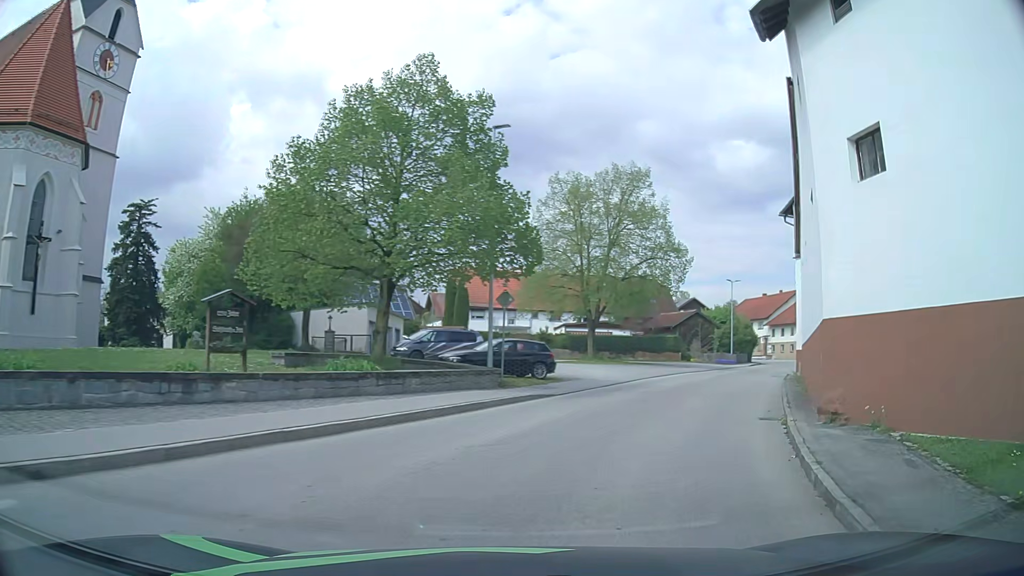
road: tertiary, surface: asphalt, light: Day
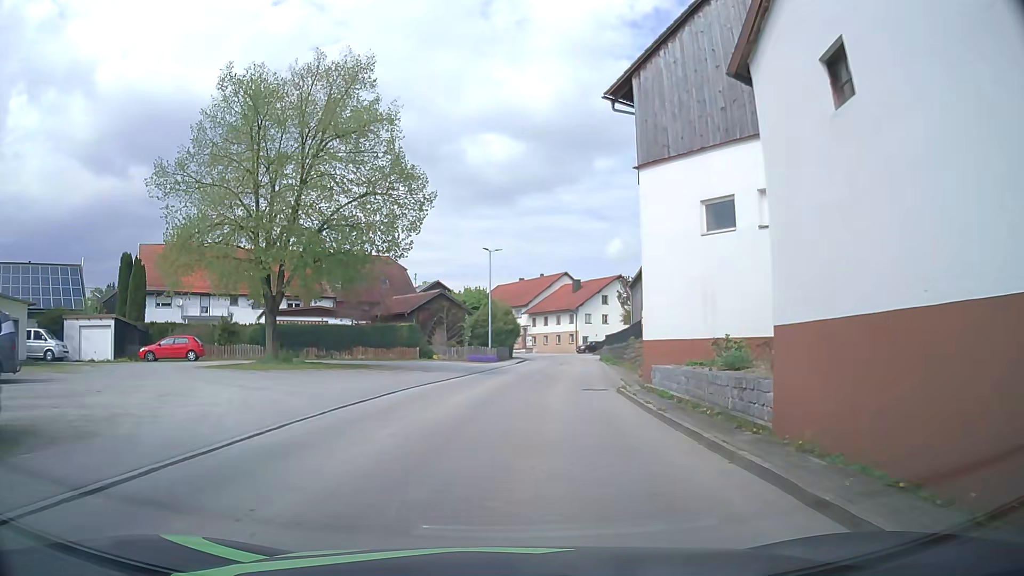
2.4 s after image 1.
(+4.4, +17.6) m; +21°
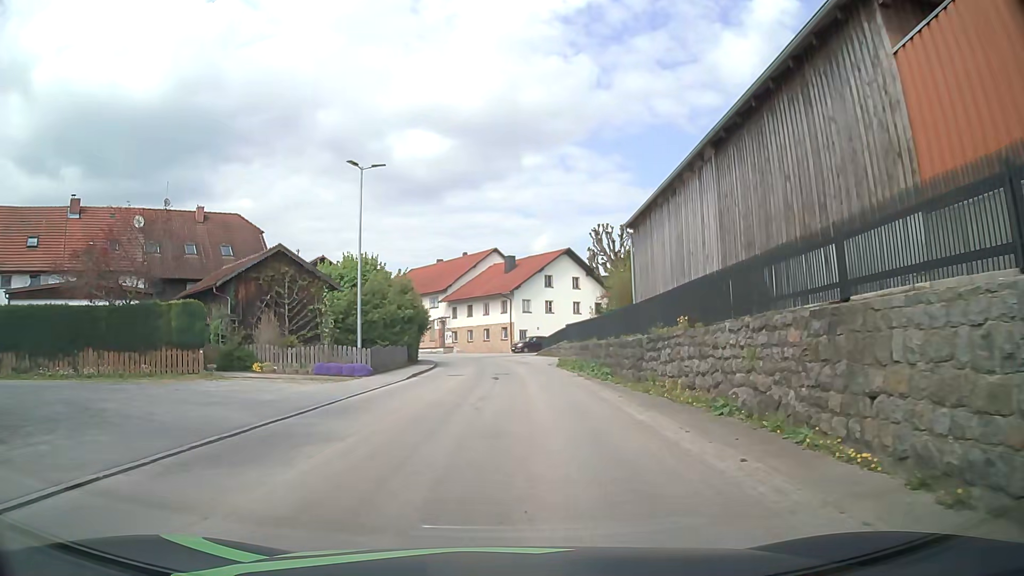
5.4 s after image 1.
(+1.7, +23.8) m; +6°
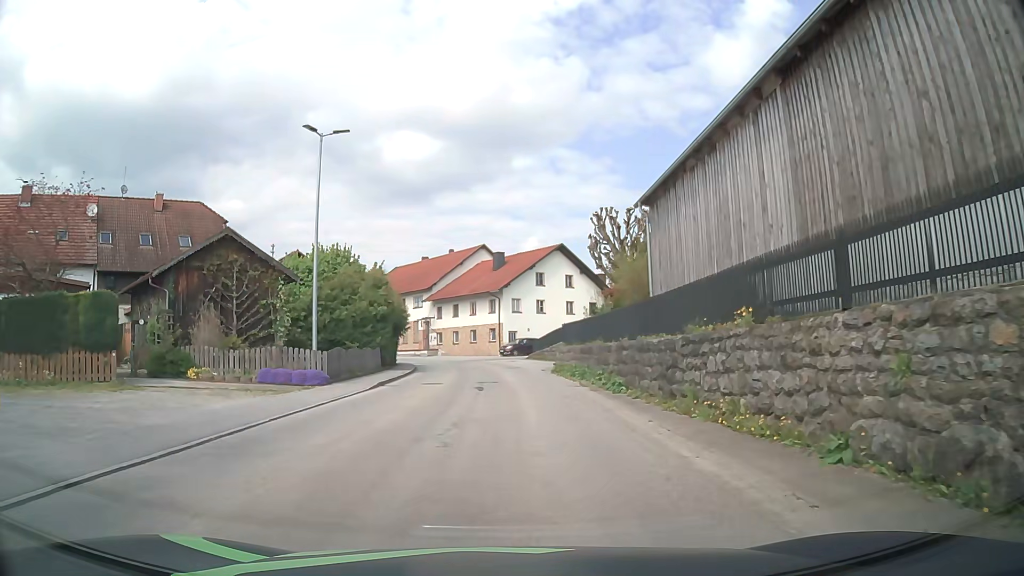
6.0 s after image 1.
(+0.1, +4.8) m; +2°
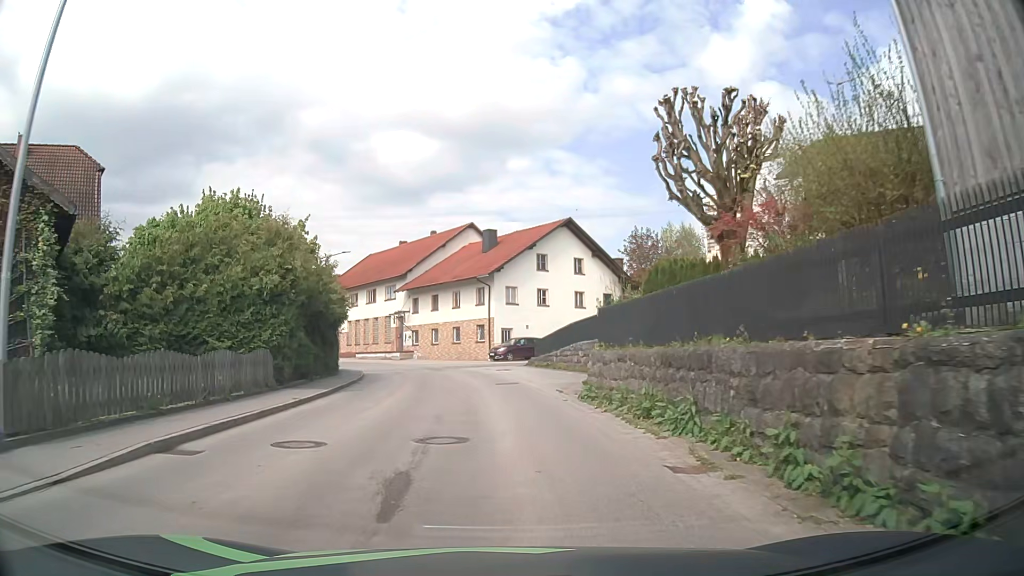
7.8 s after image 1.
(+0.1, +14.6) m; 0°
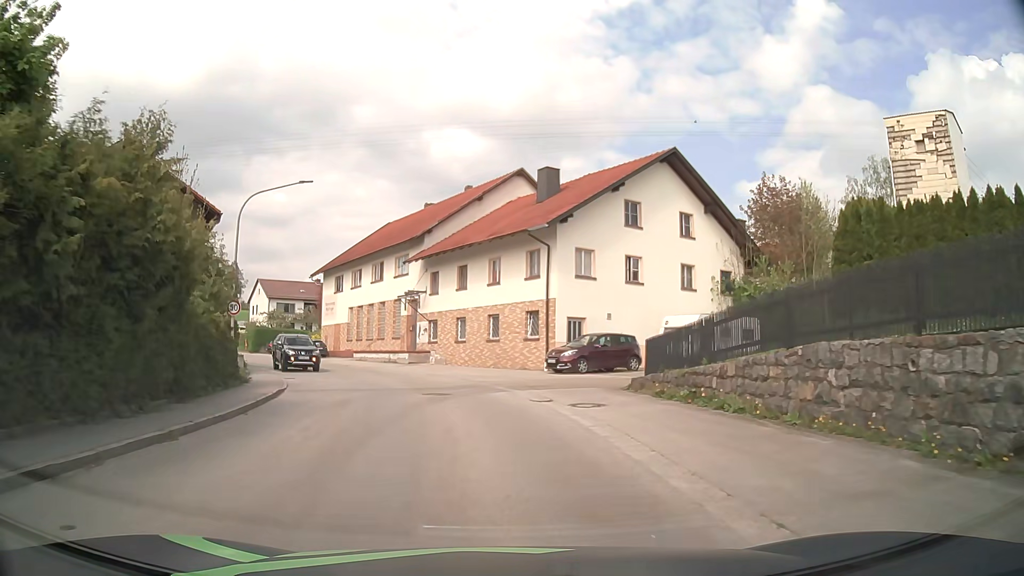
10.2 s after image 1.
(-0.7, +19.8) m; -4°
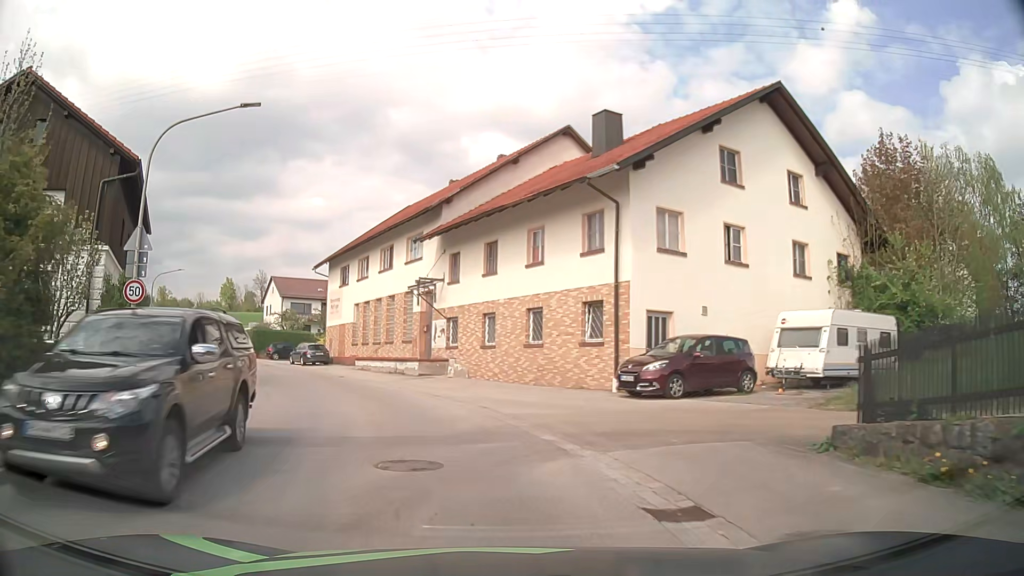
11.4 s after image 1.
(-0.2, +10.0) m; -3°
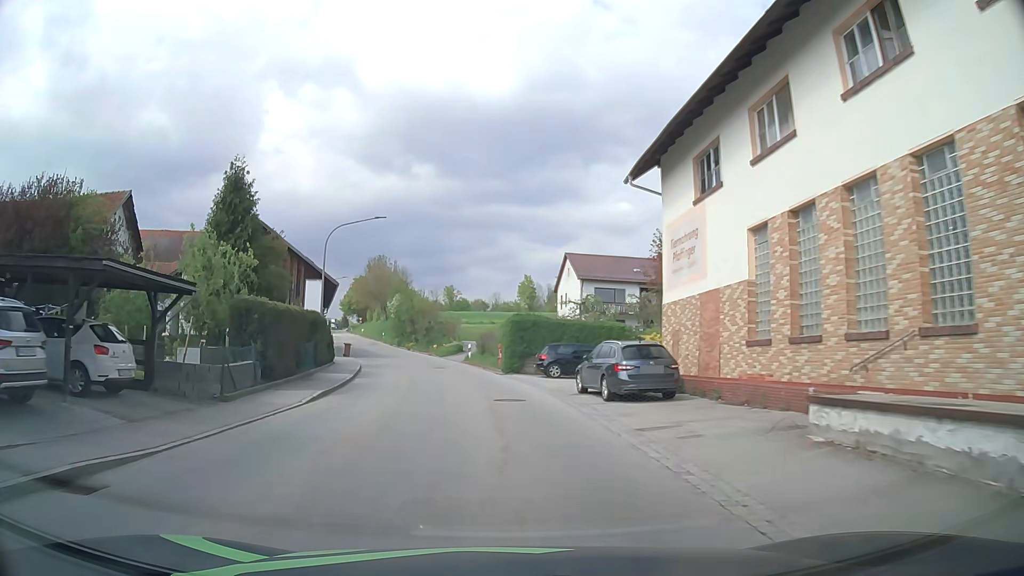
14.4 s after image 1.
(-7.4, +27.2) m; -27°
(0, +10) (-1, +20) (-2, +30) (-4, +40) (-6, +49) (-9, +59) (-12, +69) (-15, +78) (-17, +88) (-20, +98) m
